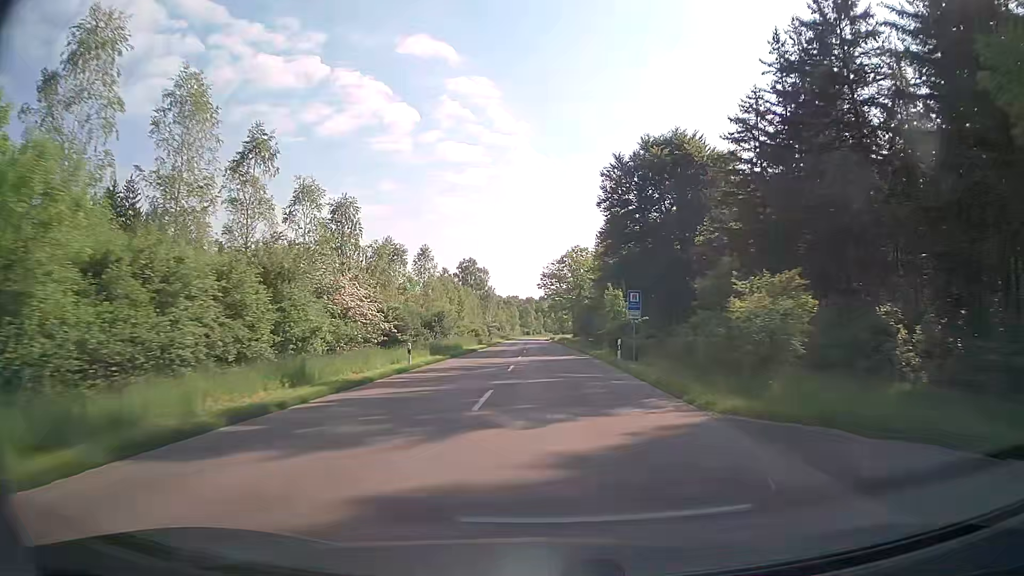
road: tertiary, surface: asphalt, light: Day
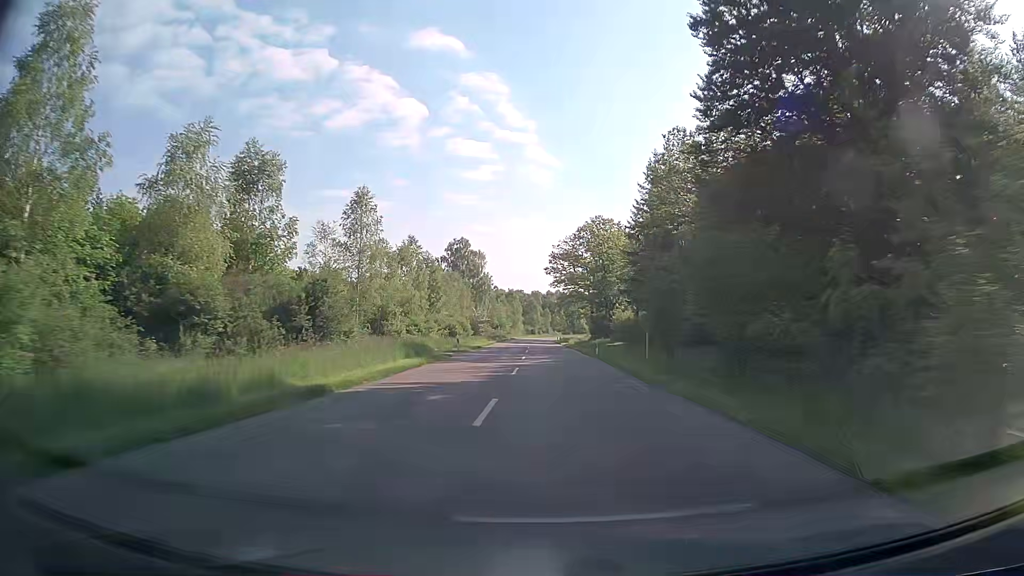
(-0.4, +37.6) m; 0°
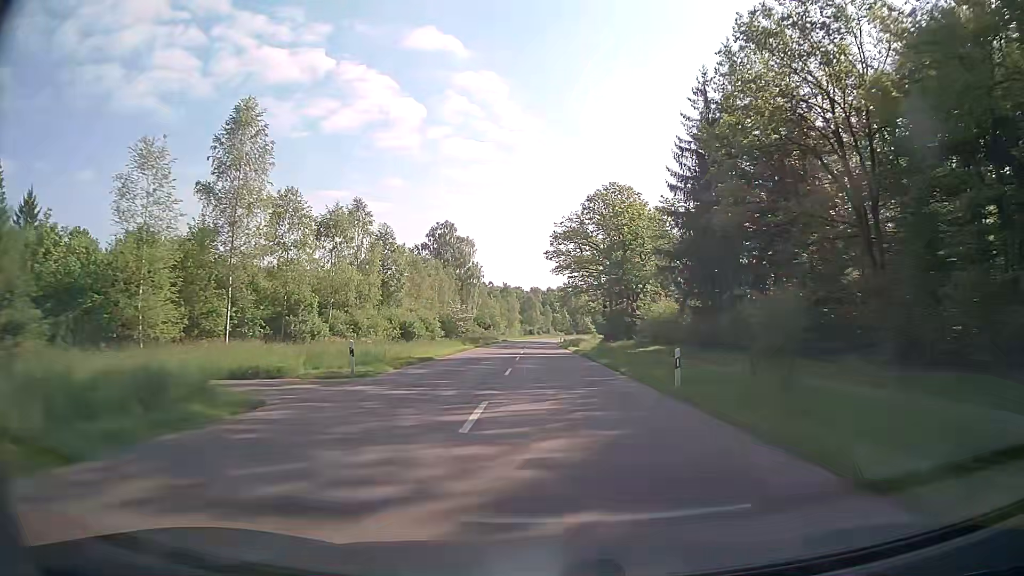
(-0.2, +24.8) m; 0°
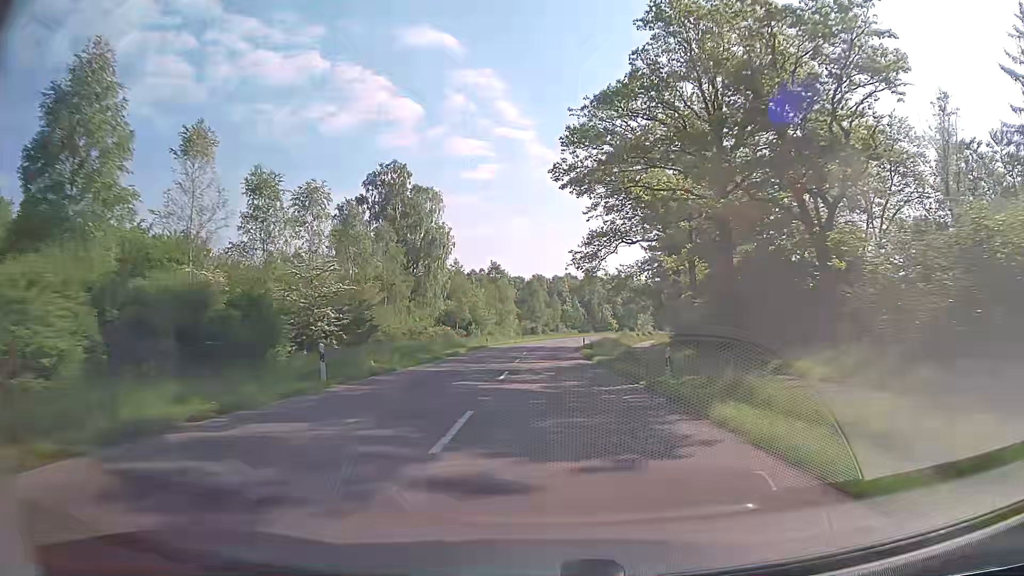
(-0.6, +49.0) m; -1°
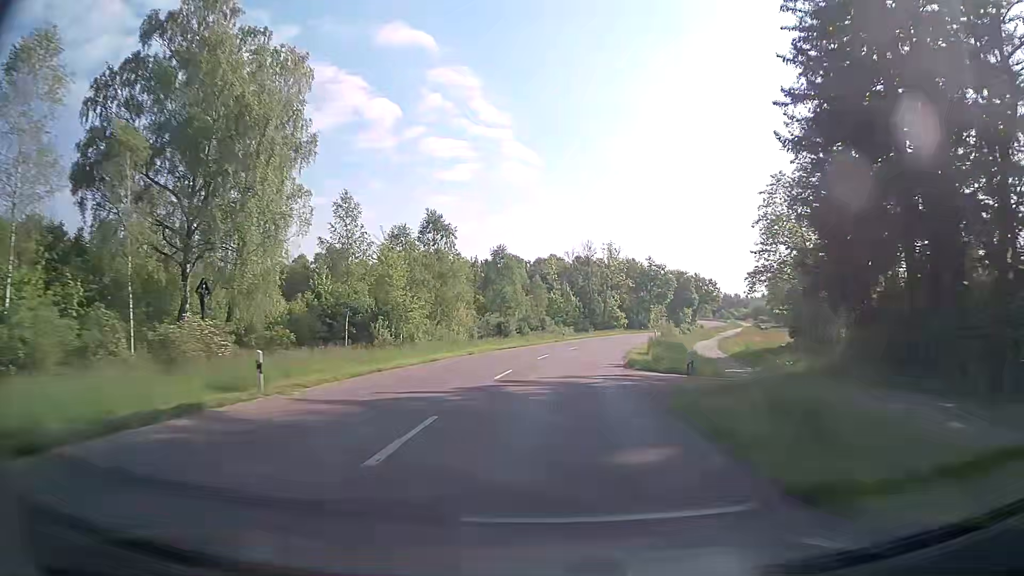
(+0.6, +48.5) m; +2°
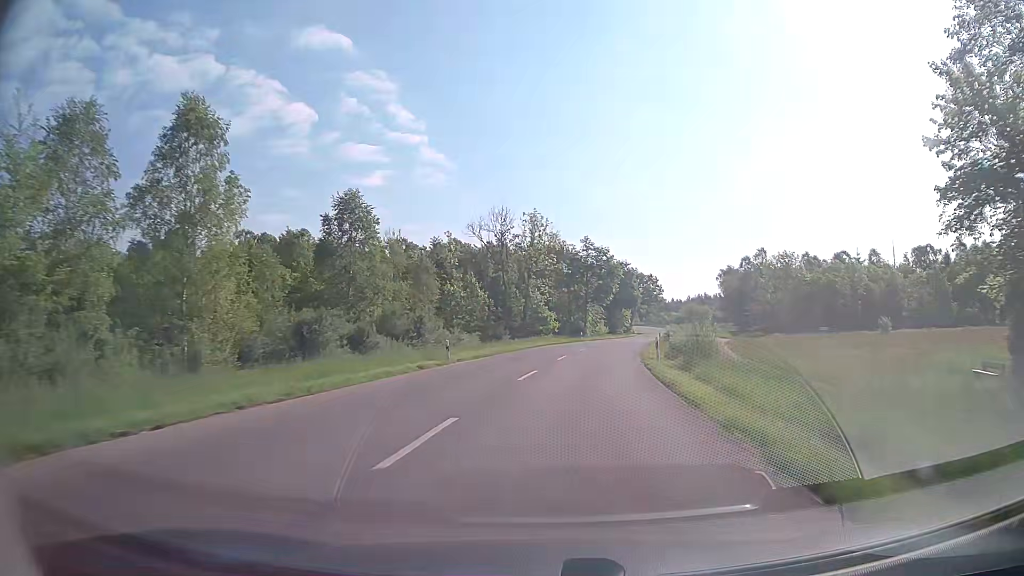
(+2.1, +35.7) m; +7°
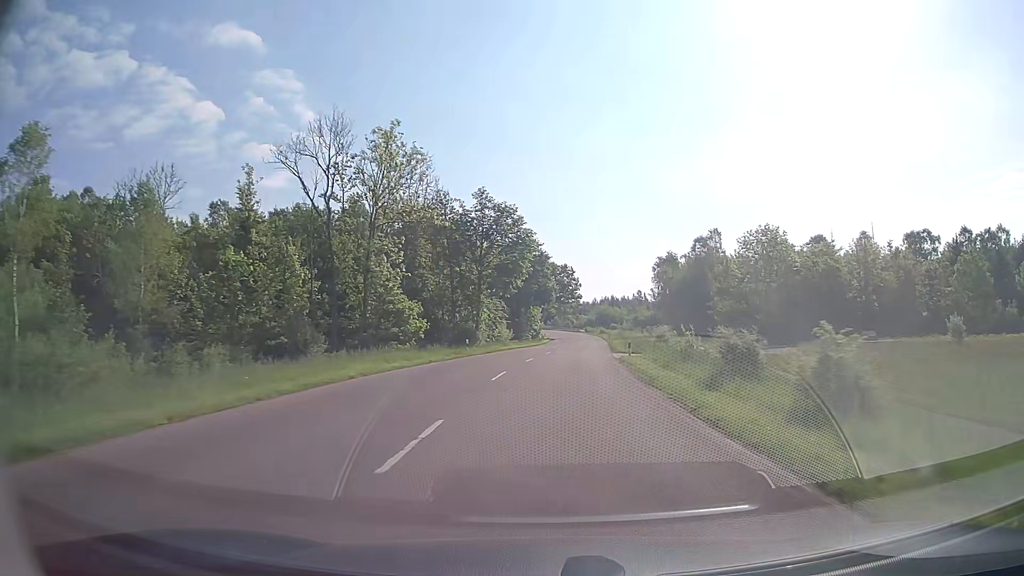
(+2.5, +35.7) m; +8°
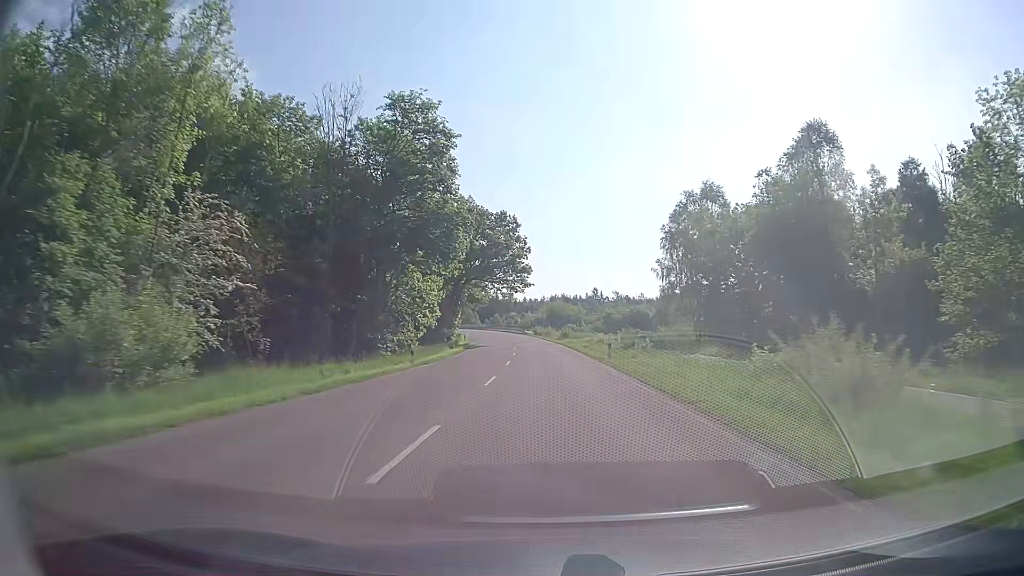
(+3.1, +60.0) m; +5°
(0, +10) (0, +20) (0, +30) (0, +40) (-1, +50) (-1, +60) (-2, +70) (-3, +80) (-4, +90) (-5, +100) m
